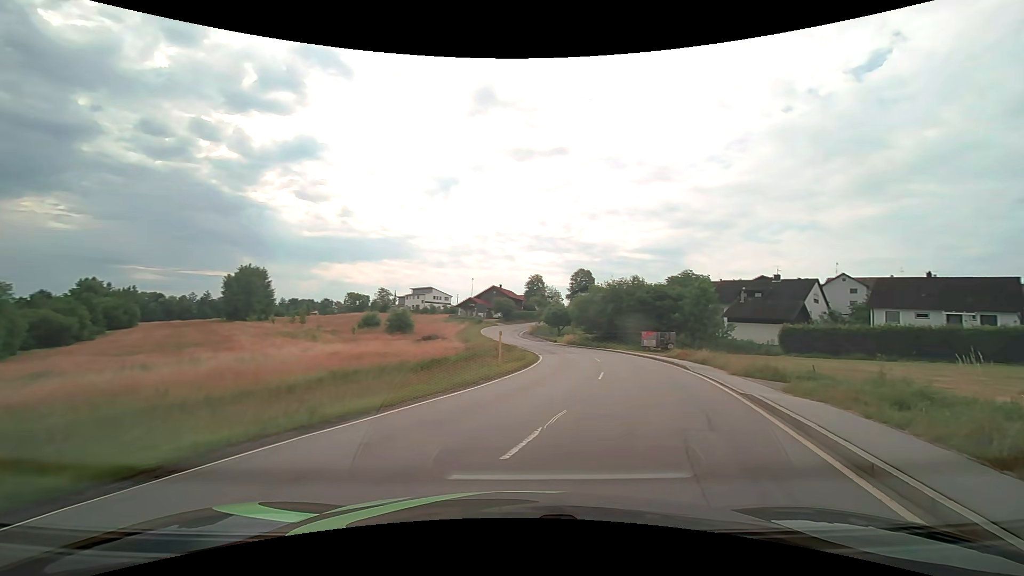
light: Day
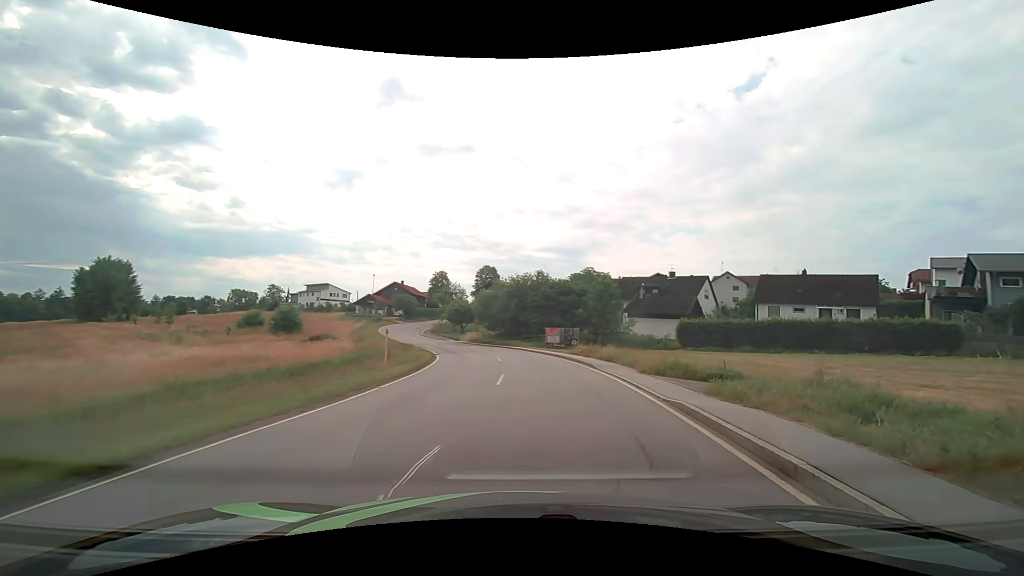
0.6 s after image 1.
(+0.3, +3.2) m; +12°
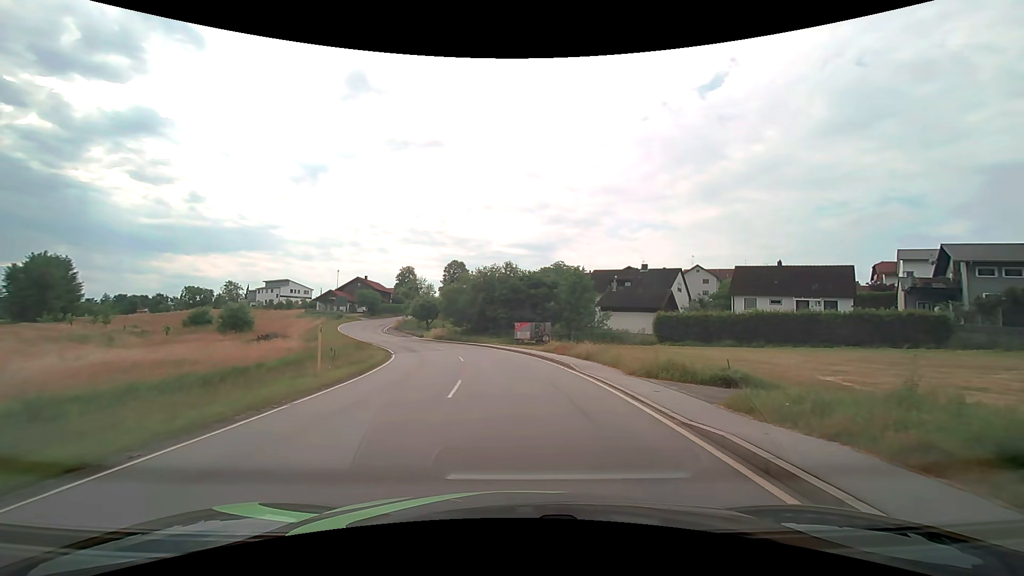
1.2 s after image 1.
(+0.2, +3.7) m; +4°
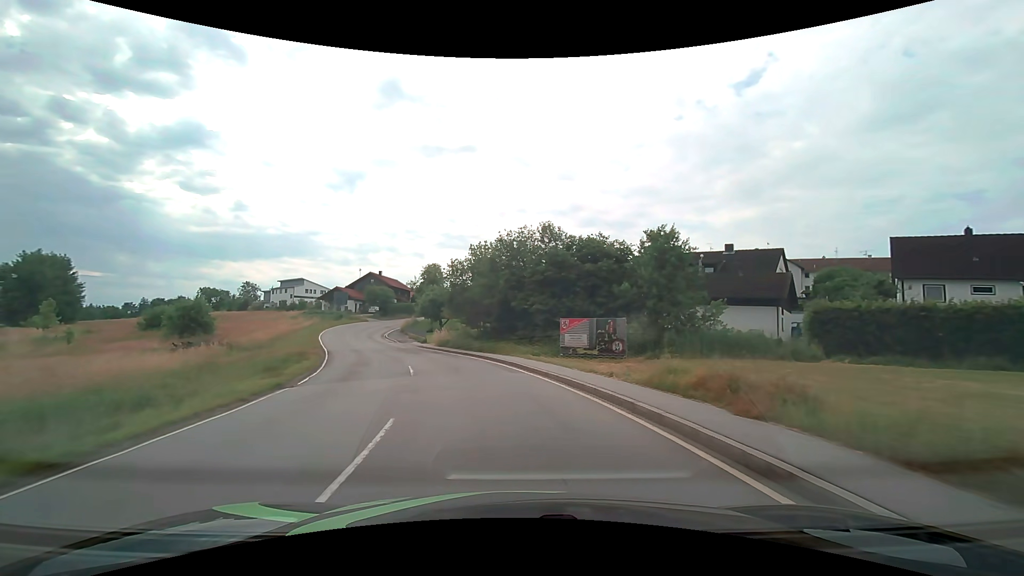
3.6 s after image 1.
(-0.4, +19.4) m; -3°
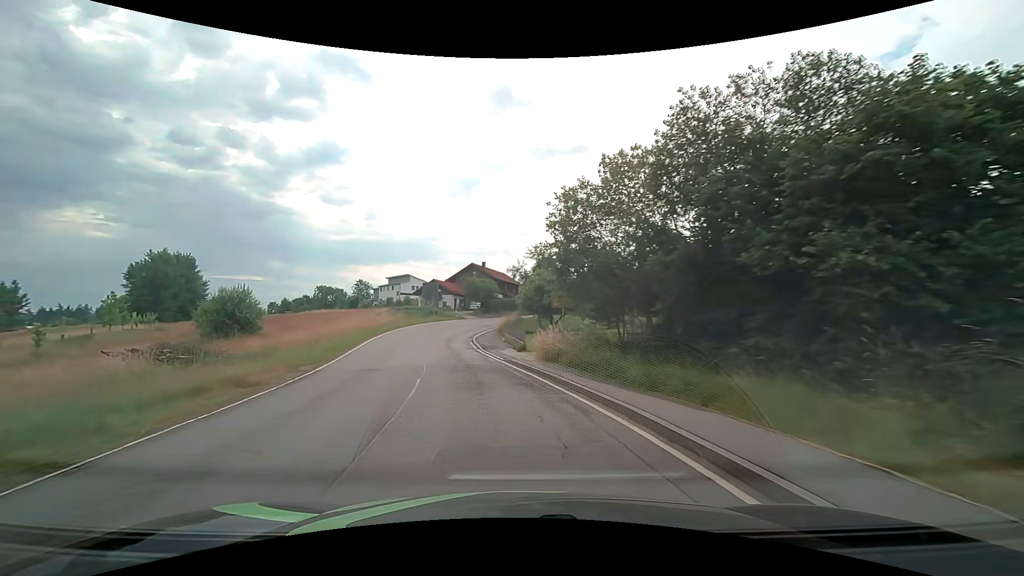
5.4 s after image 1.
(-2.0, +18.7) m; -13°
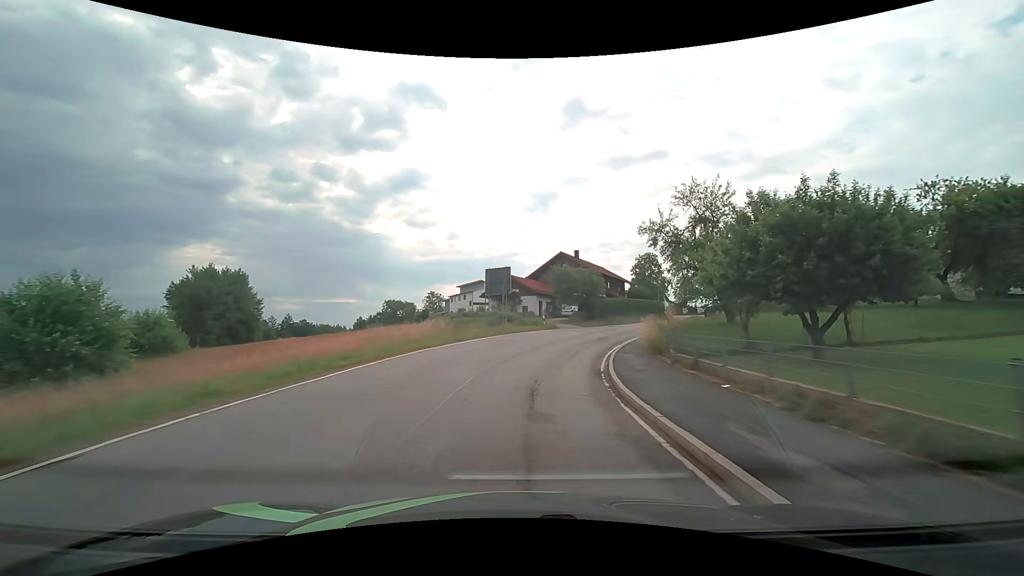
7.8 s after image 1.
(-3.5, +26.7) m; -10°
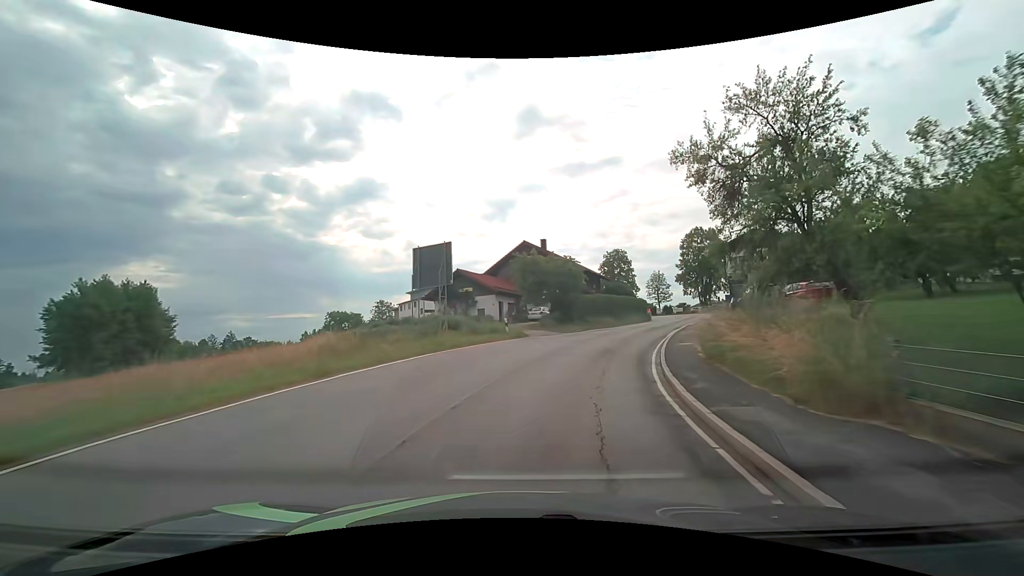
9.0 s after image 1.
(+0.4, +13.4) m; +4°
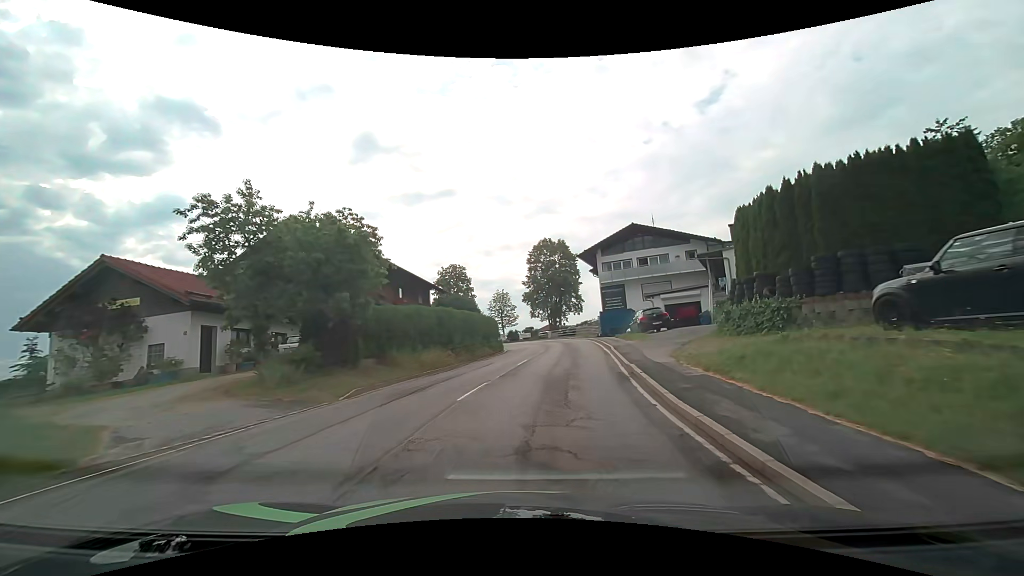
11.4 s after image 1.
(+3.6, +22.4) m; +19°
(0, +10) (+1, +20) (+3, +30) (+3, +40) (+3, +50) (+2, +60) (0, +69) (-3, +79) (-8, +88) (-14, +96) m
